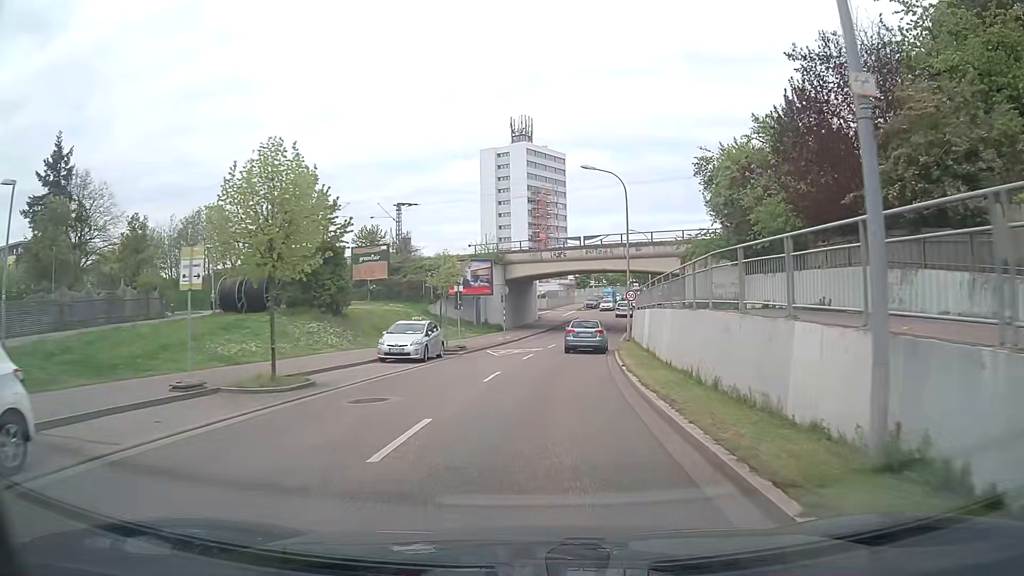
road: secondary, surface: asphalt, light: Day
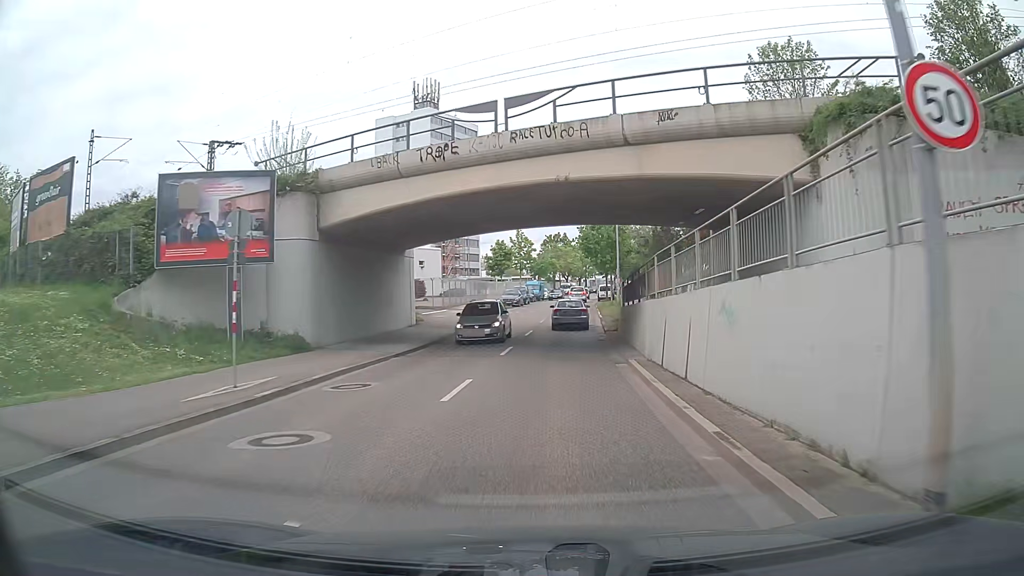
(+2.4, +32.0) m; +8°
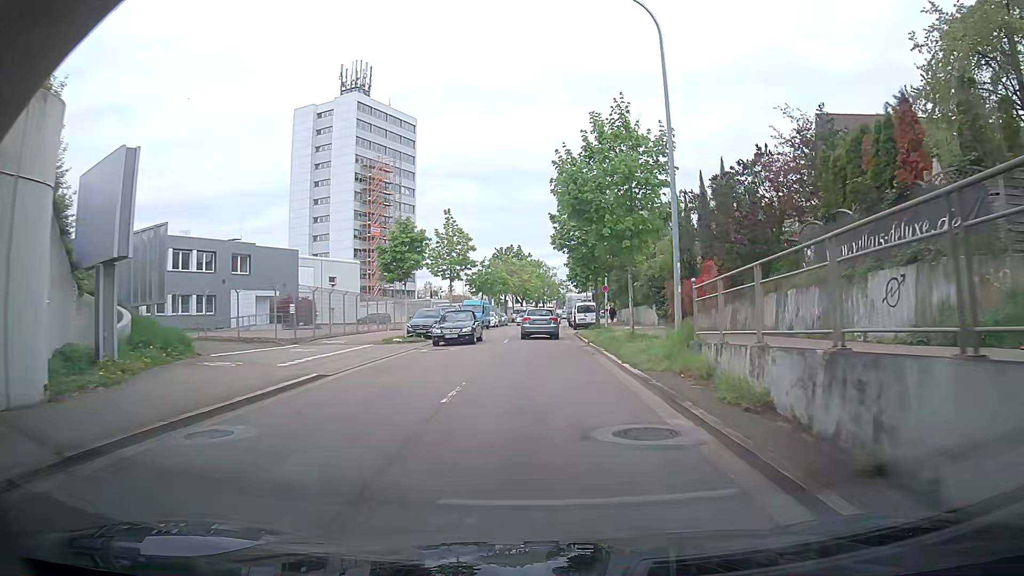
(+0.8, +27.1) m; +3°
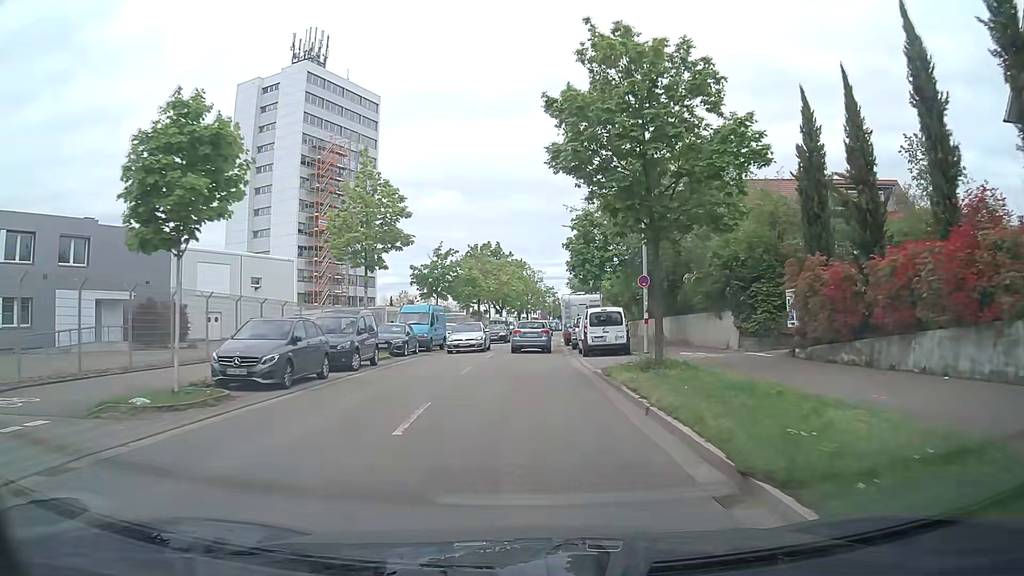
(+0.6, +20.2) m; +2°
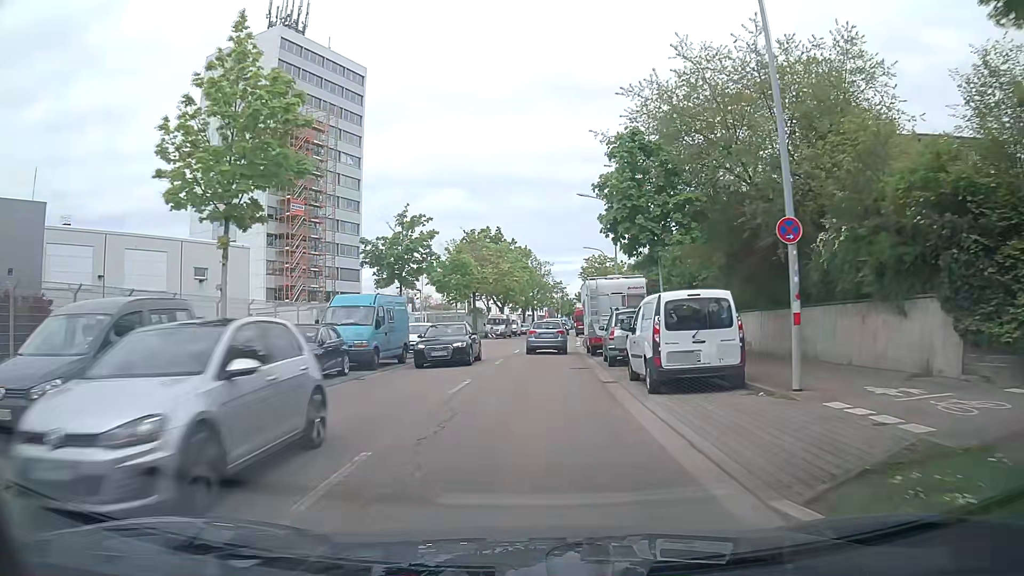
(0.0, +13.1) m; 0°
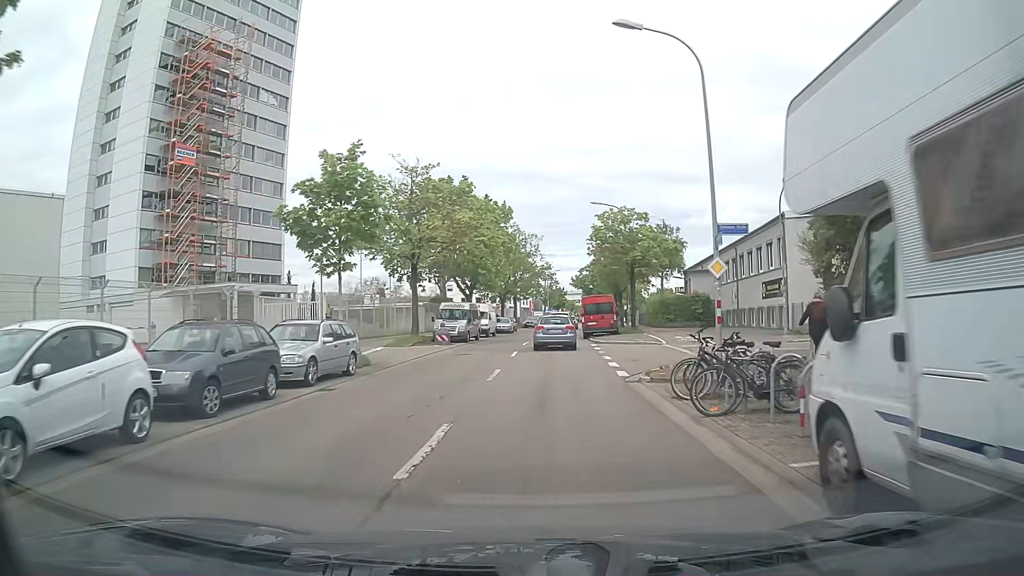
(+0.1, +25.0) m; +1°
(0, +10) (0, +20) (+1, +30) (+1, +40) (+2, +50) (+3, +60) (+4, +70) (+5, +80) (+6, +90) (+8, +100) m
